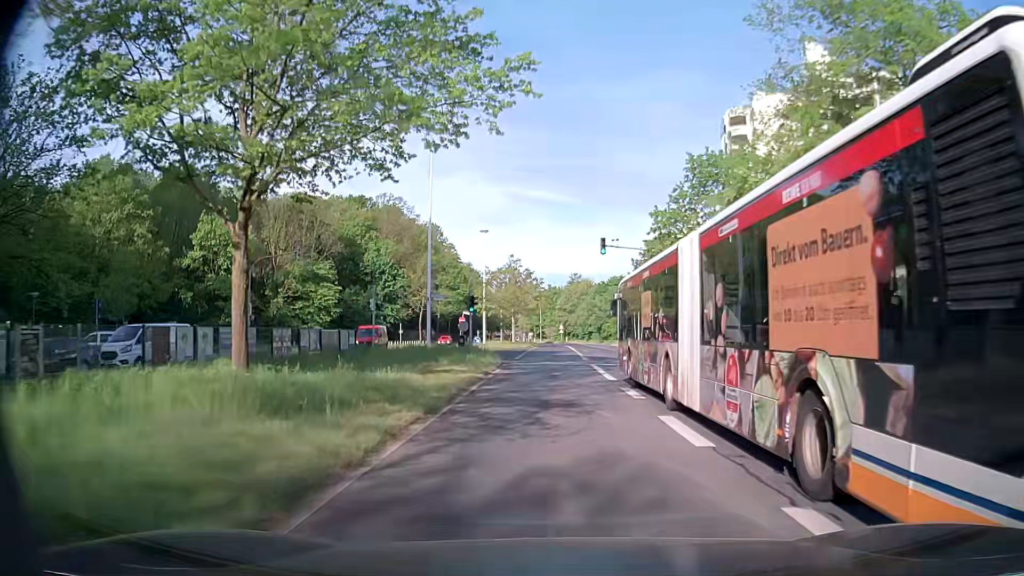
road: secondary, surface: asphalt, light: Day
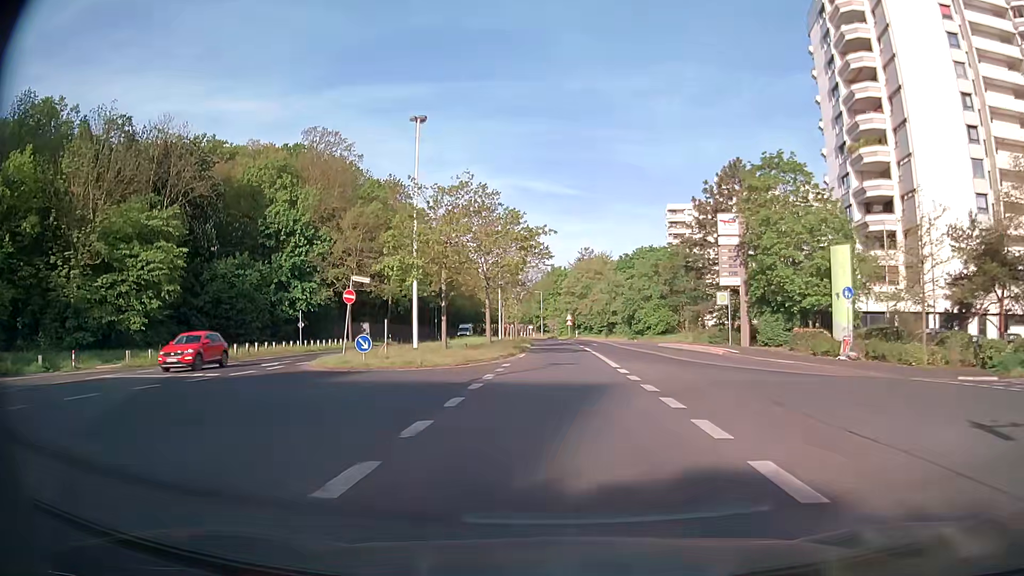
(0.0, +38.0) m; 0°
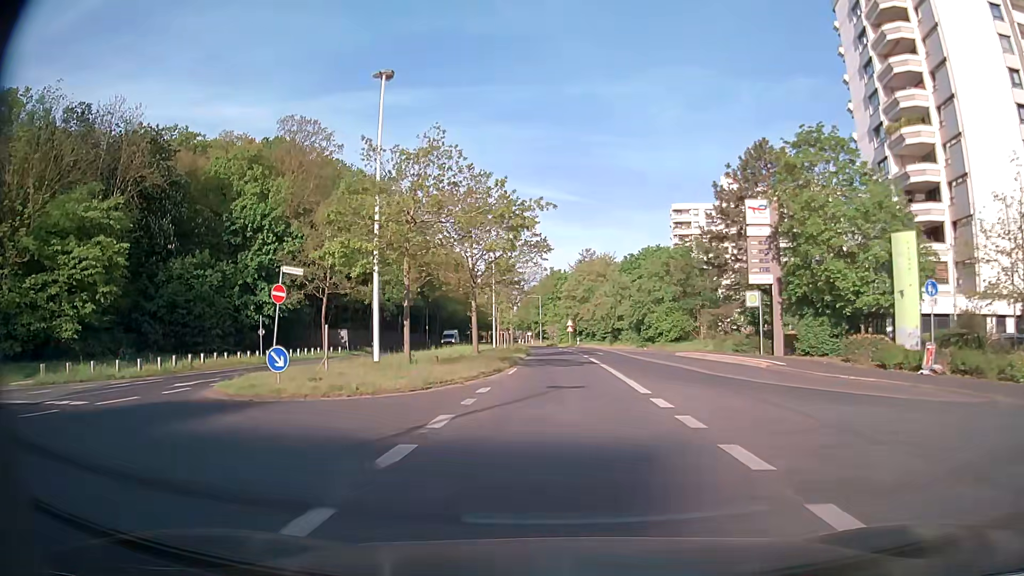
(0.0, +7.6) m; 0°
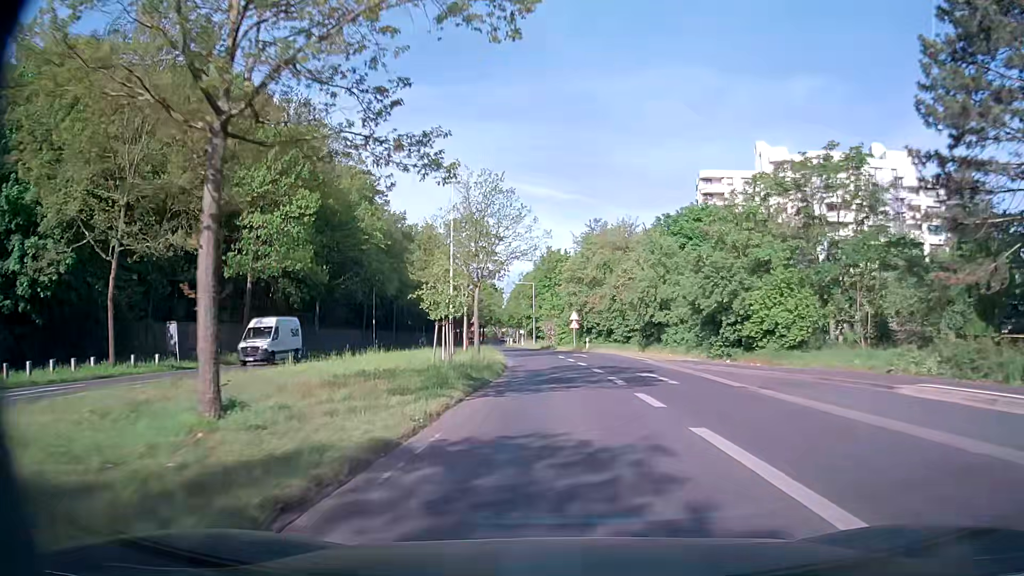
(0.0, +30.5) m; +1°
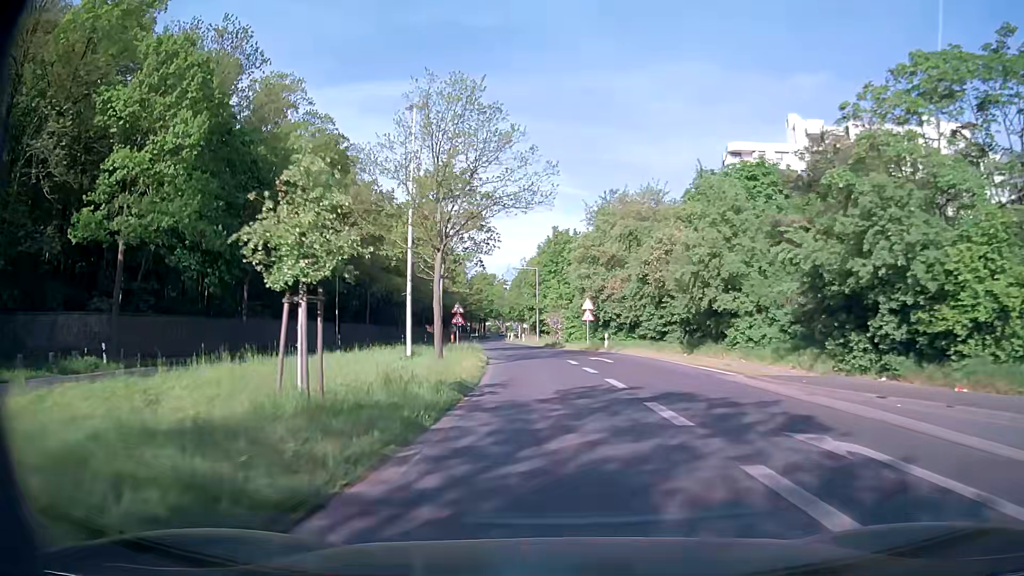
(-0.1, +15.3) m; -1°
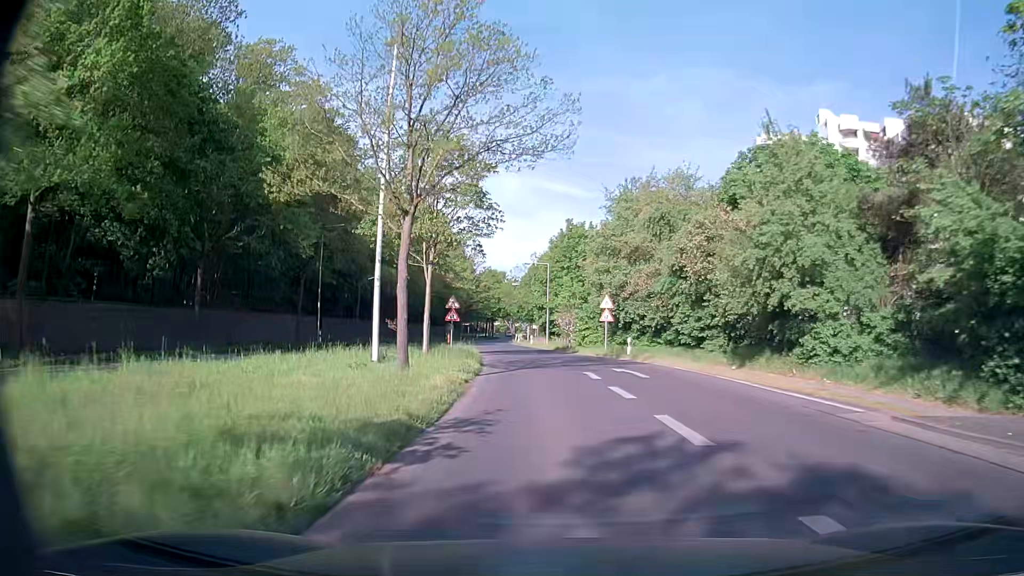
(0.0, +7.7) m; -1°
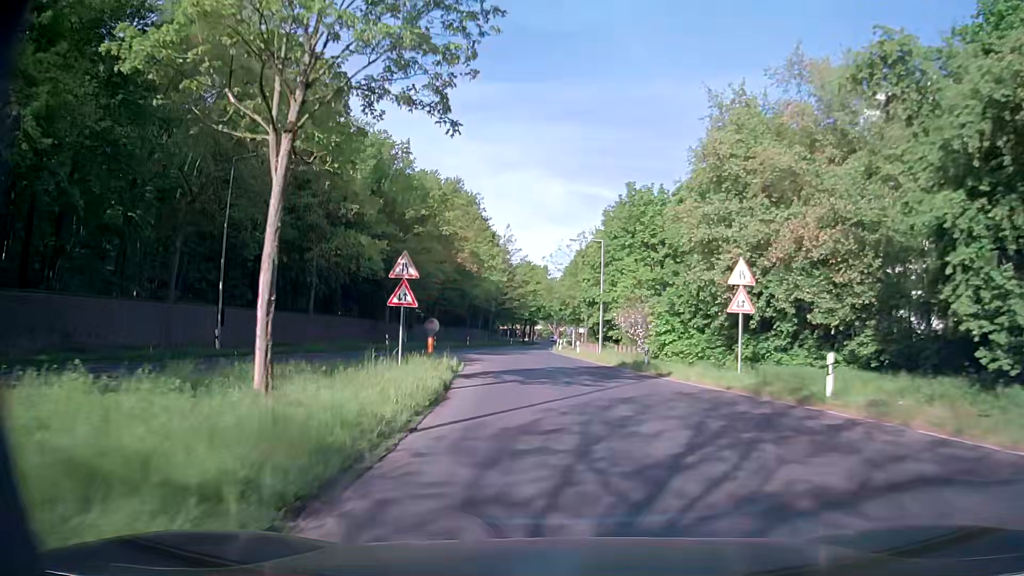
(-0.6, +23.0) m; -4°
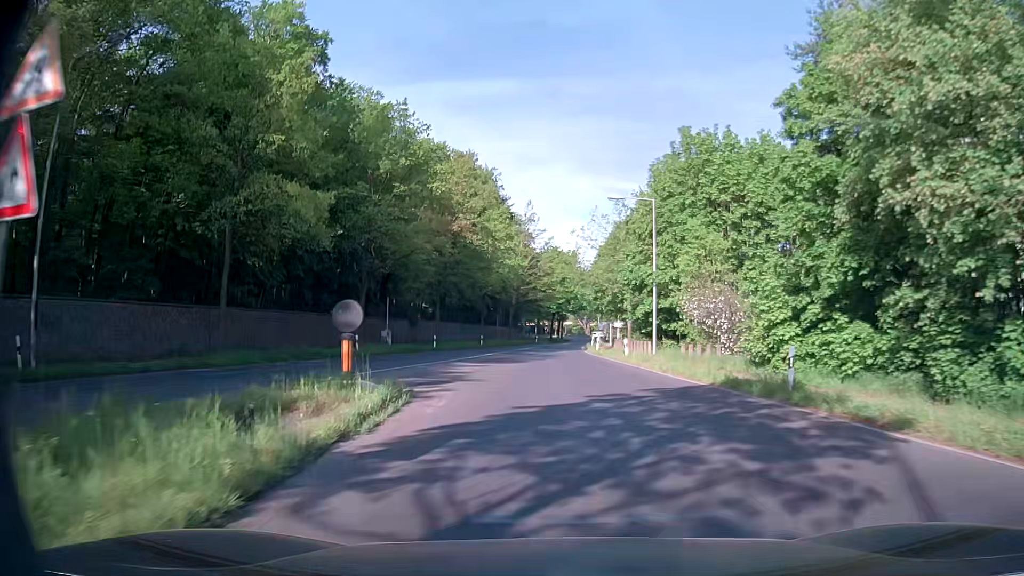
(-0.3, +15.3) m; -2°
(0, +10) (0, +20) (0, +30) (0, +40) (0, +50) (+1, +60) (+1, +70) (+2, +80) (+3, +90) (+4, +100) m
